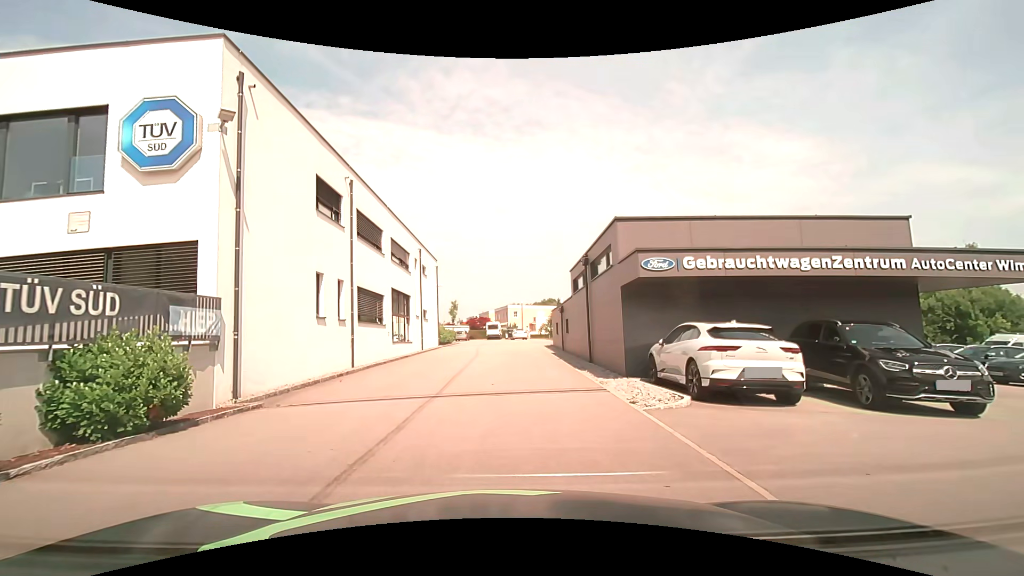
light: Day
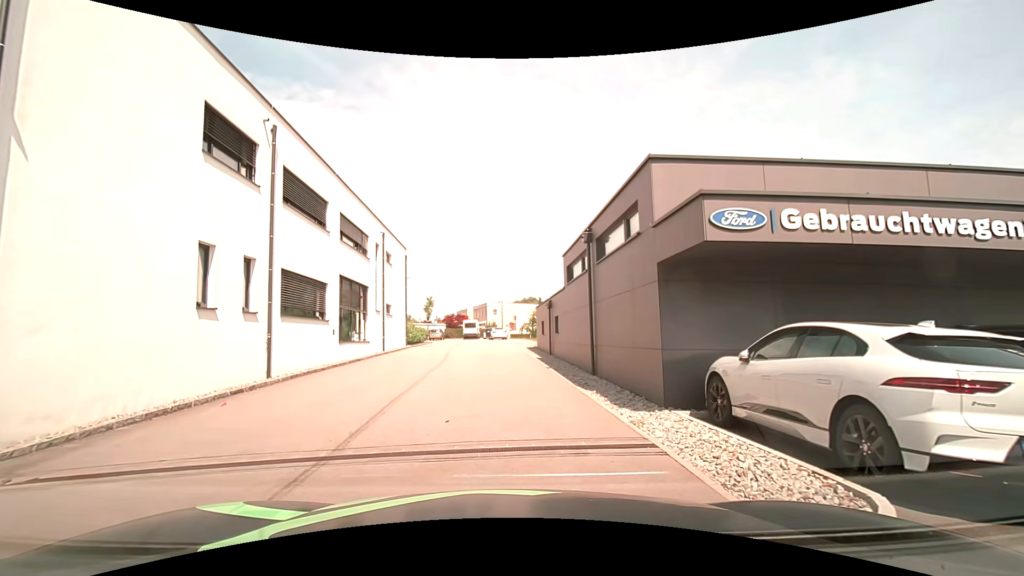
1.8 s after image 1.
(+0.1, +5.3) m; +2°
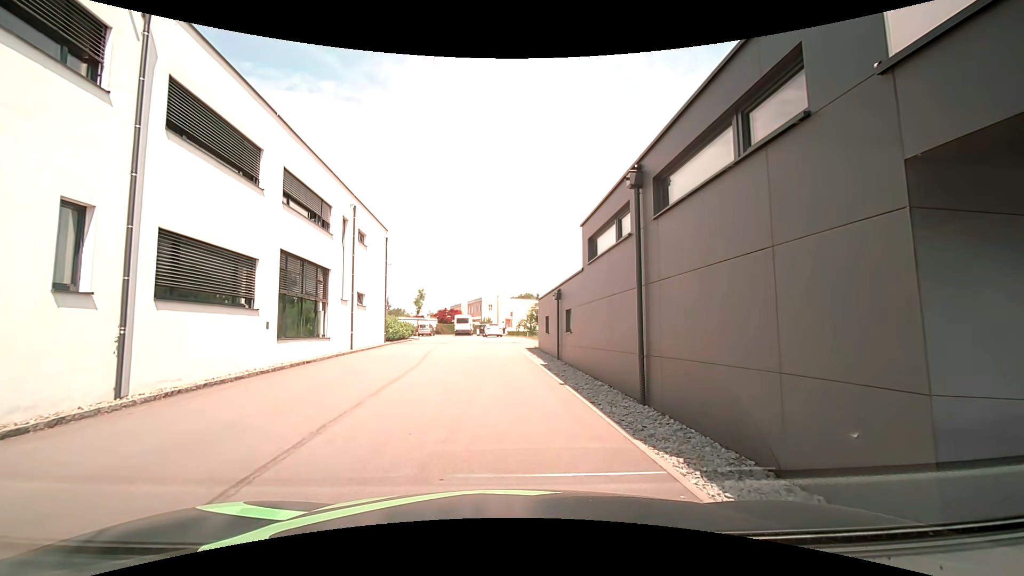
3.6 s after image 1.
(0.0, +5.6) m; 0°
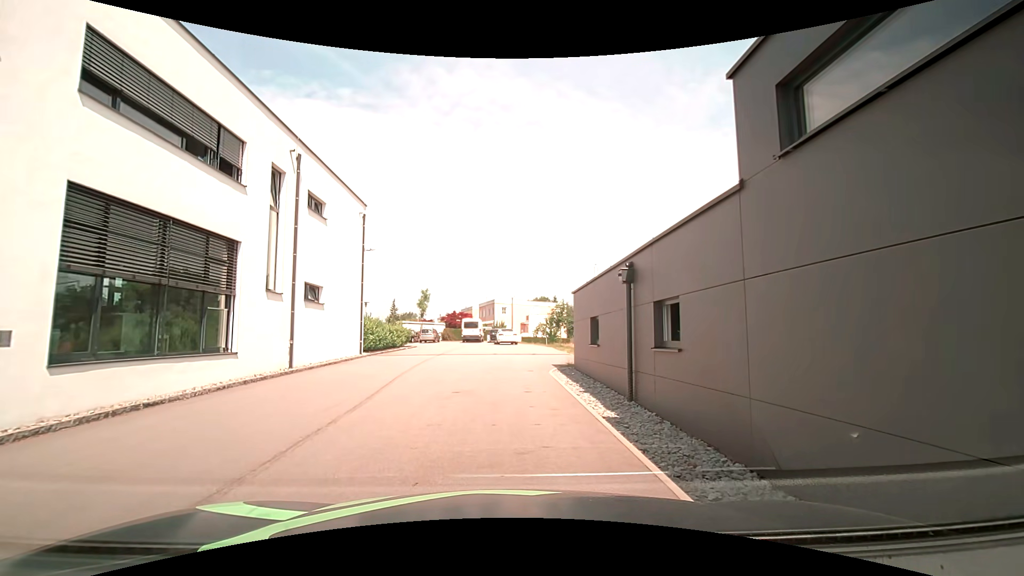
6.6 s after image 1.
(-0.1, +8.9) m; -2°
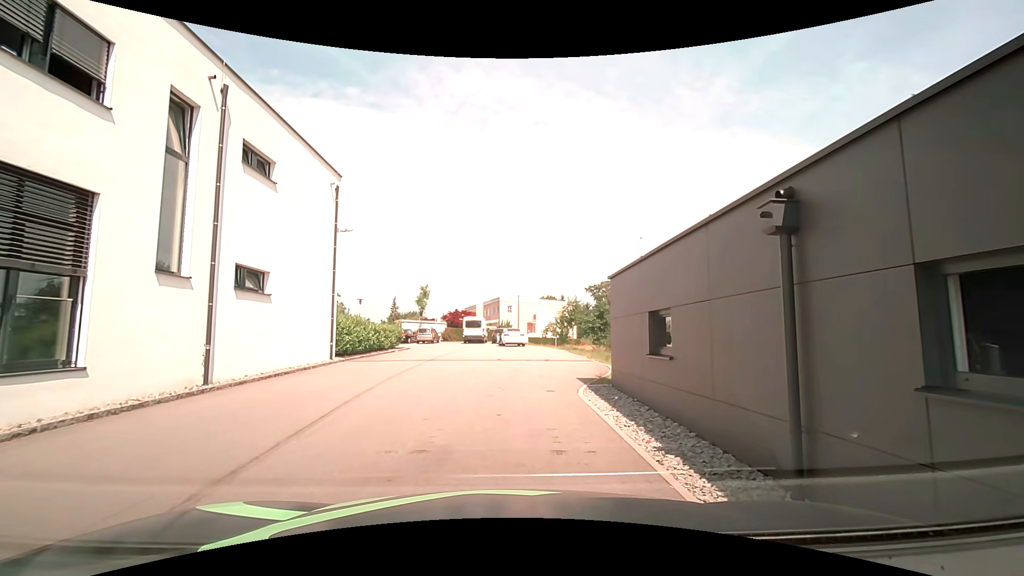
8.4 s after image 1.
(0.0, +5.1) m; -1°
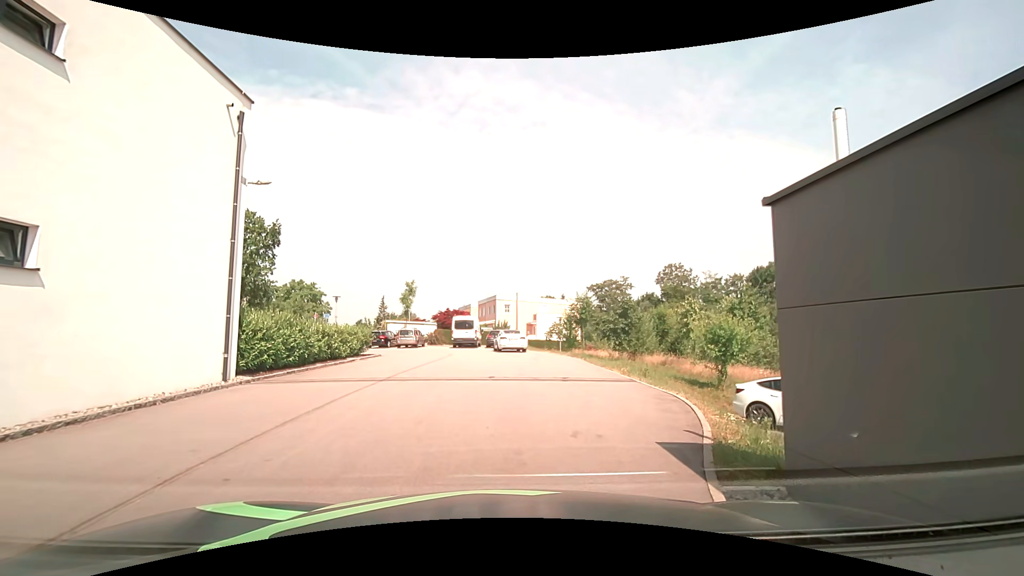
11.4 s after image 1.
(+0.1, +7.4) m; 0°
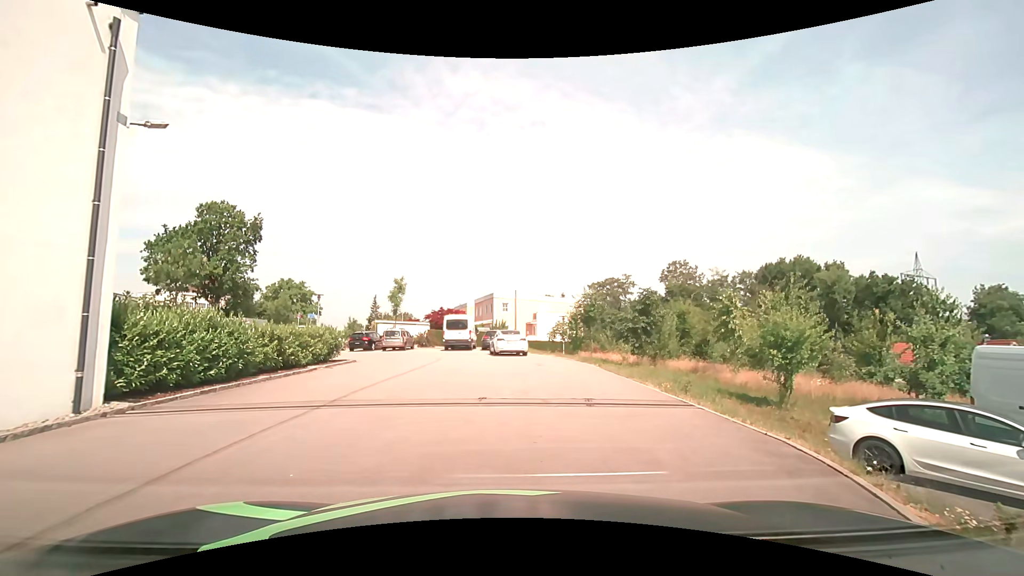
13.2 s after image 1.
(+0.1, +4.3) m; +1°
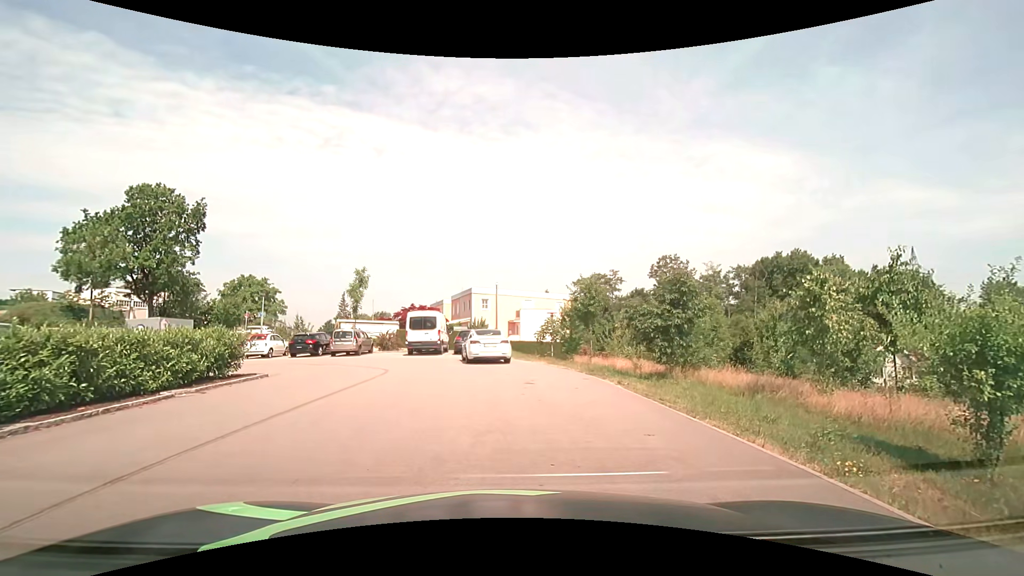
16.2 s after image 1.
(+0.1, +6.7) m; +3°
